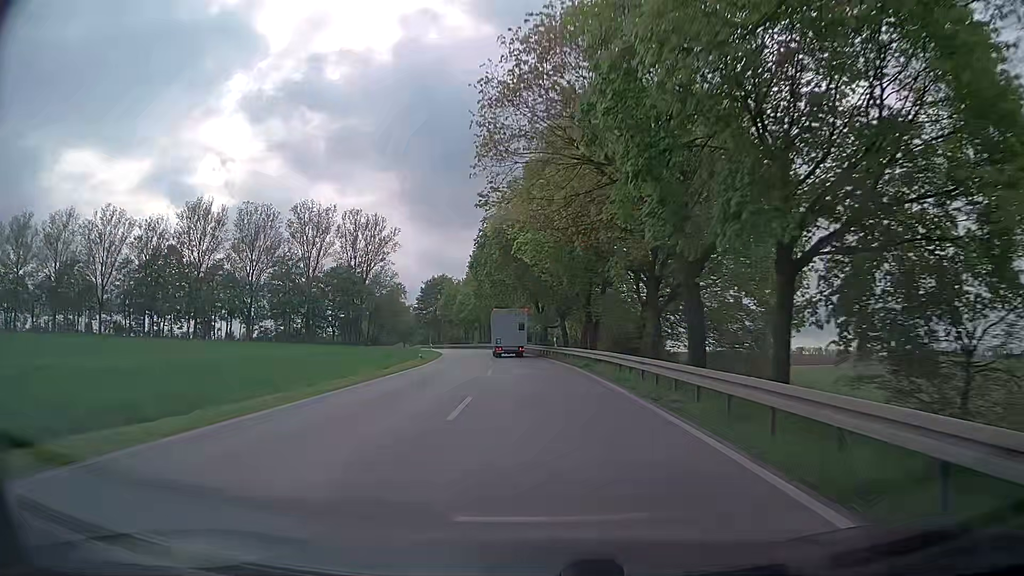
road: secondary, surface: asphalt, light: Day
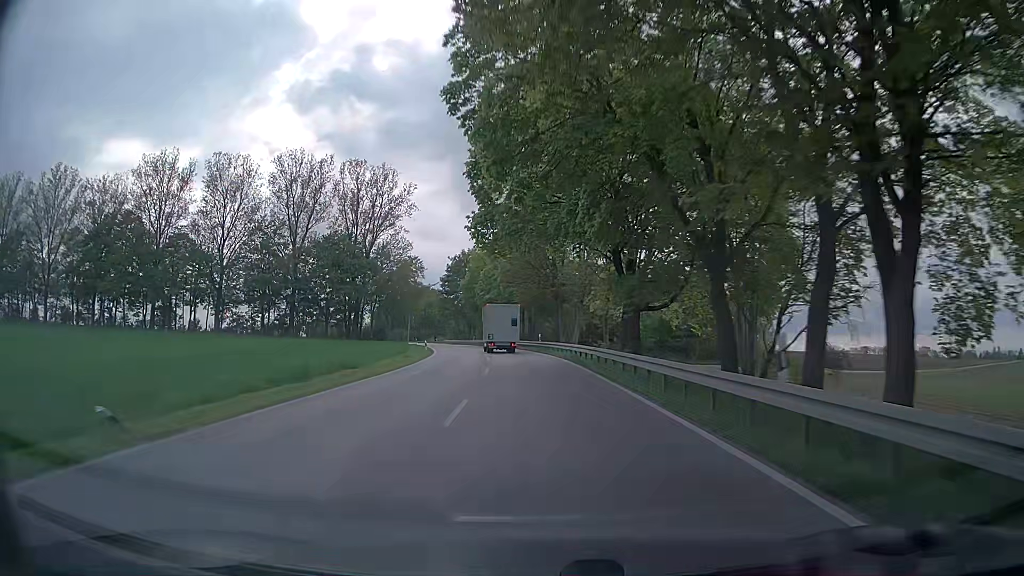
(-1.4, +37.1) m; -4°
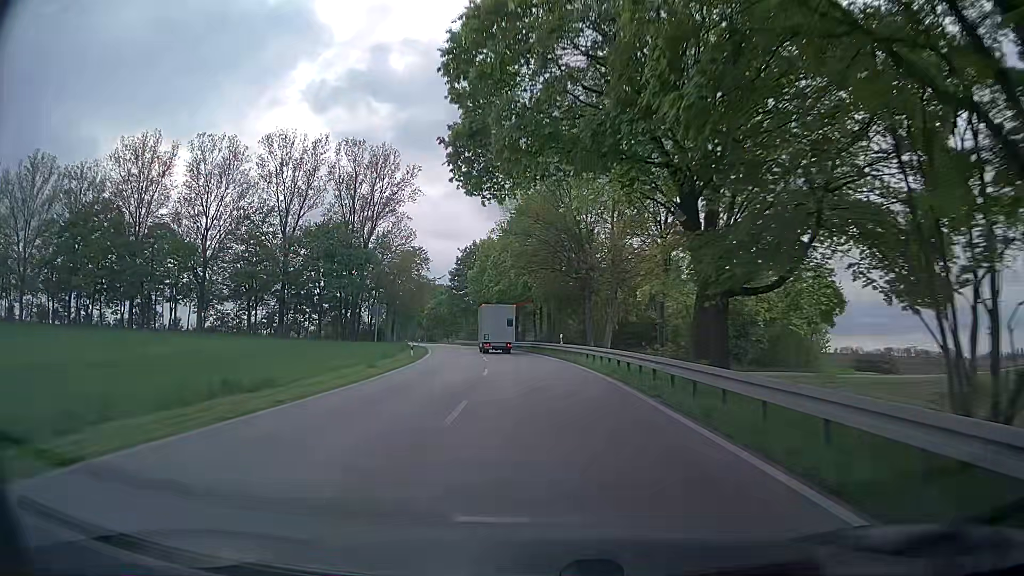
(-0.3, +12.5) m; -2°
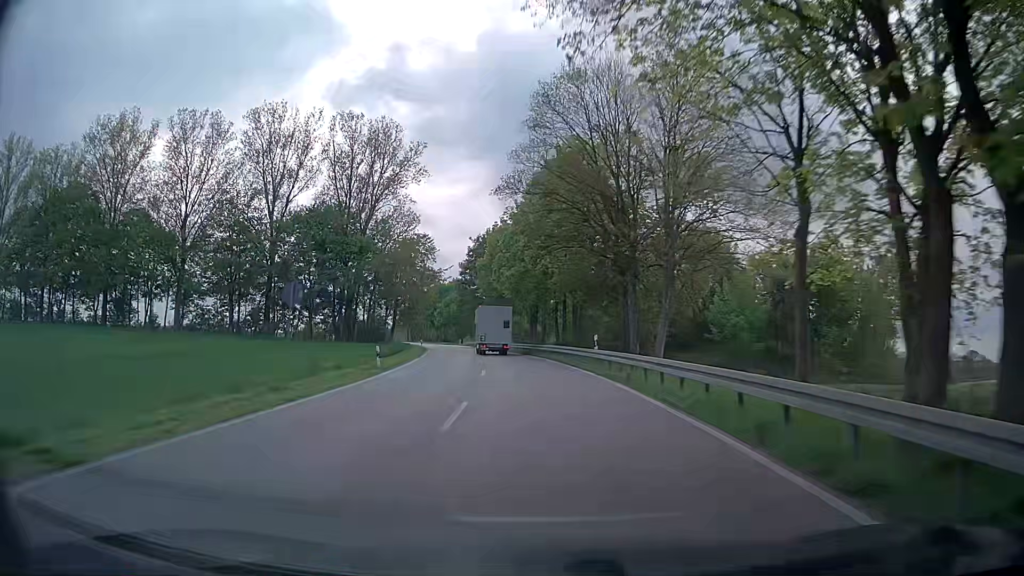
(-0.3, +12.5) m; -2°
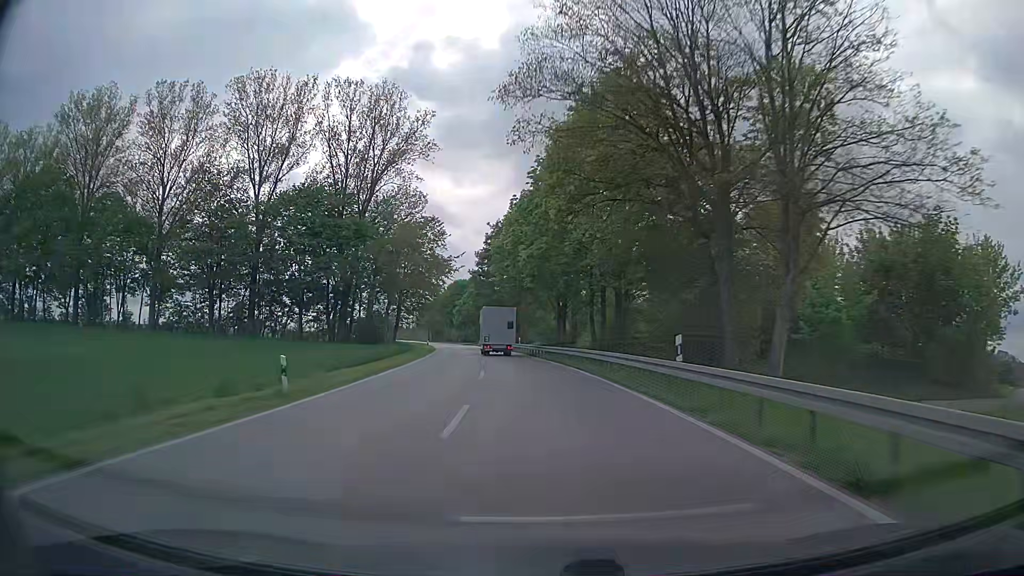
(-0.1, +12.5) m; -1°
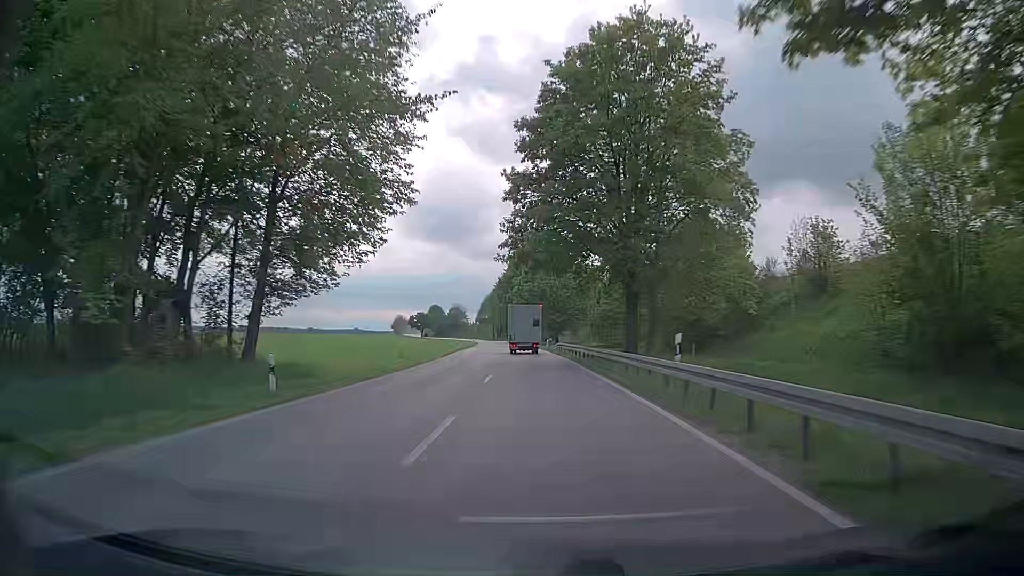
(-3.6, +50.3) m; -8°
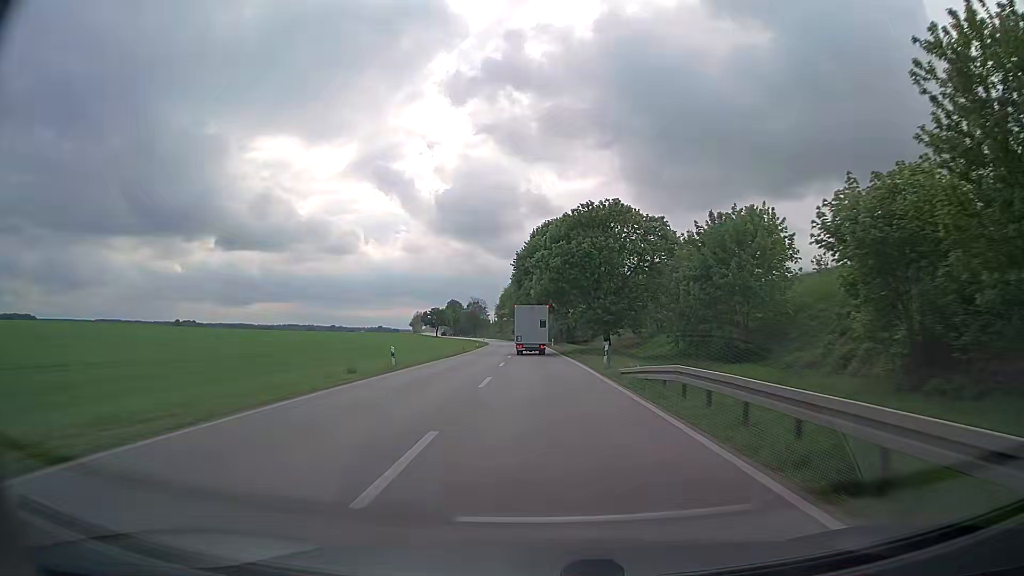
(-0.6, +37.9) m; -2°
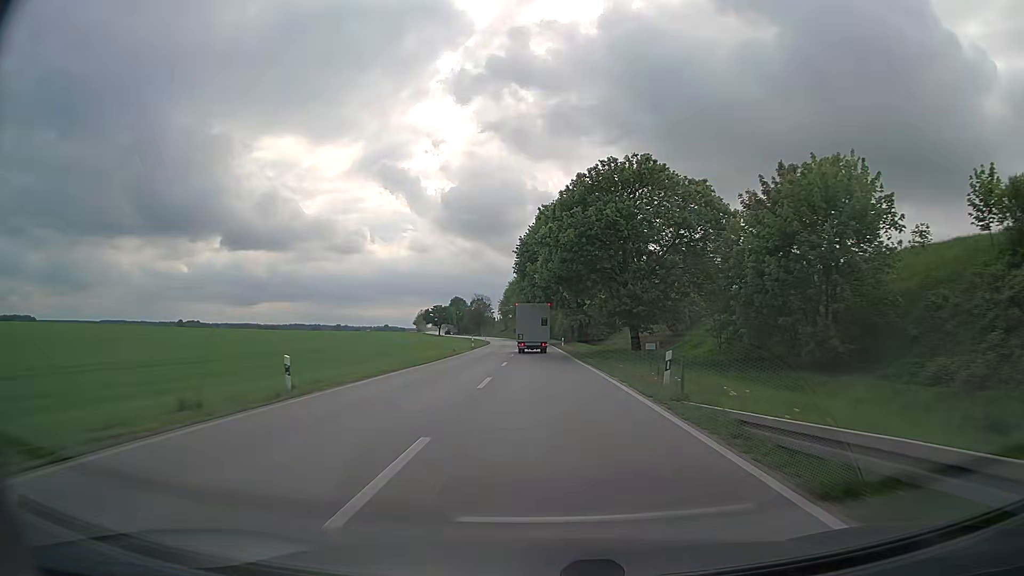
(-0.1, +12.6) m; -1°
(0, +10) (0, +20) (0, +30) (-1, +40) (-1, +50) (-1, +60) (-1, +70) (-2, +80) (-2, +90) (-3, +100) m
